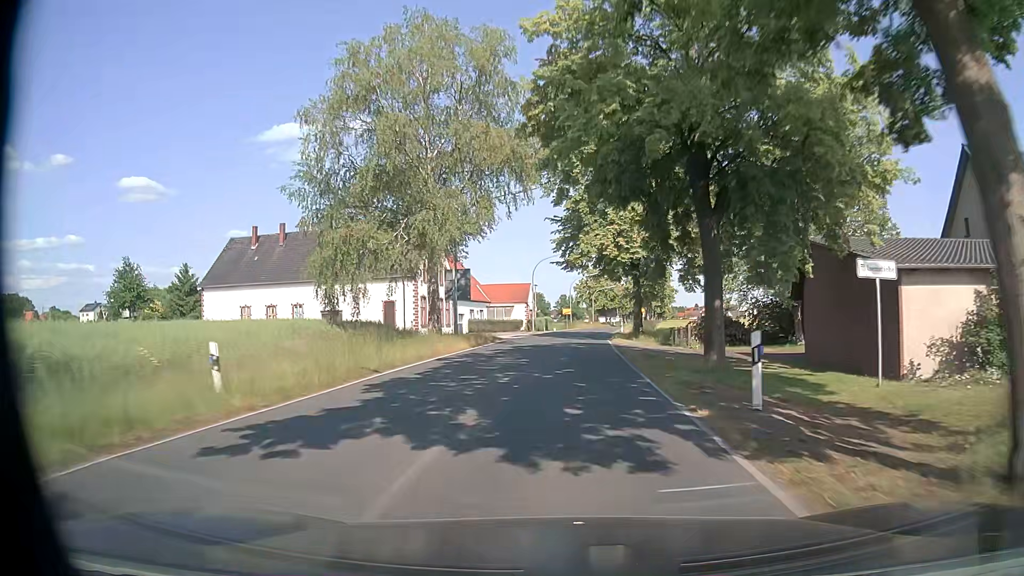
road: secondary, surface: asphalt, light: Day
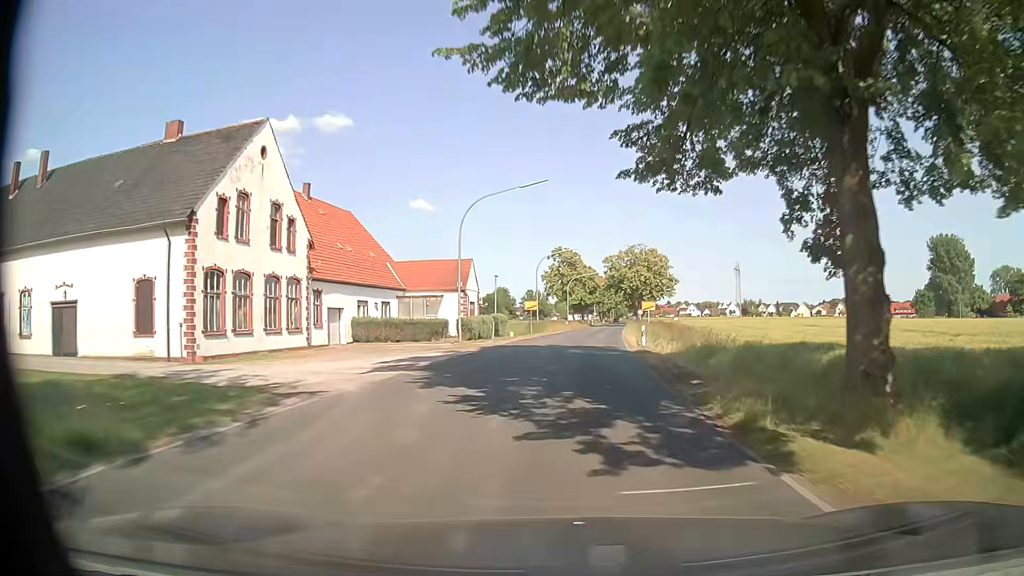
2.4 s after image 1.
(+1.0, +33.1) m; +3°
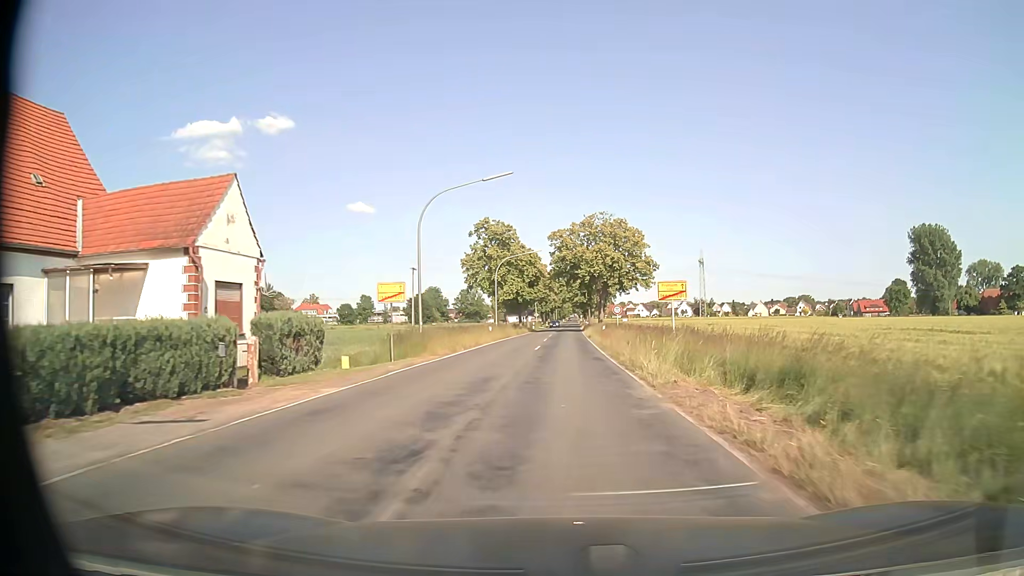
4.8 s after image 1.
(+1.3, +33.2) m; +5°
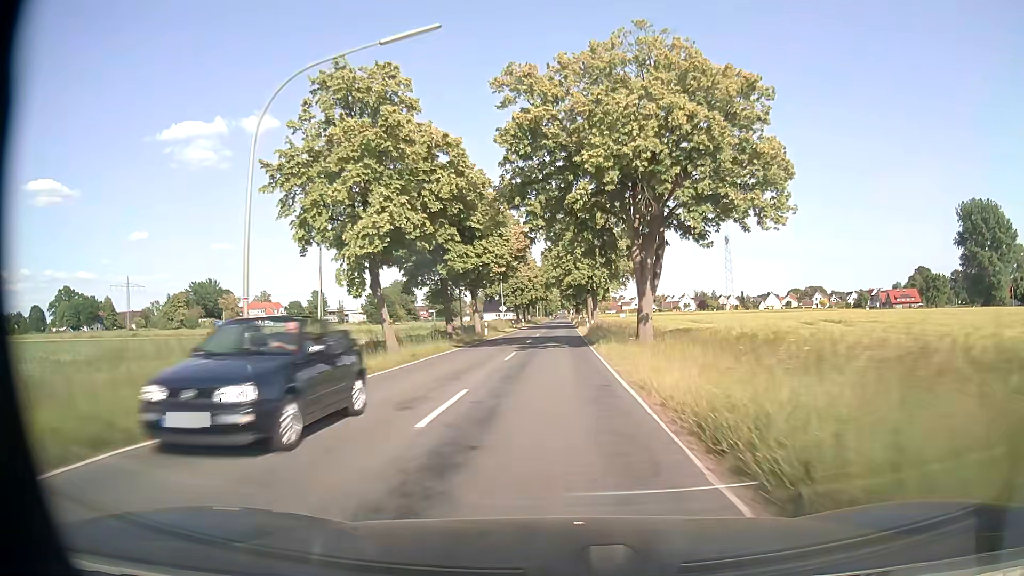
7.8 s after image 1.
(+1.0, +47.6) m; +1°
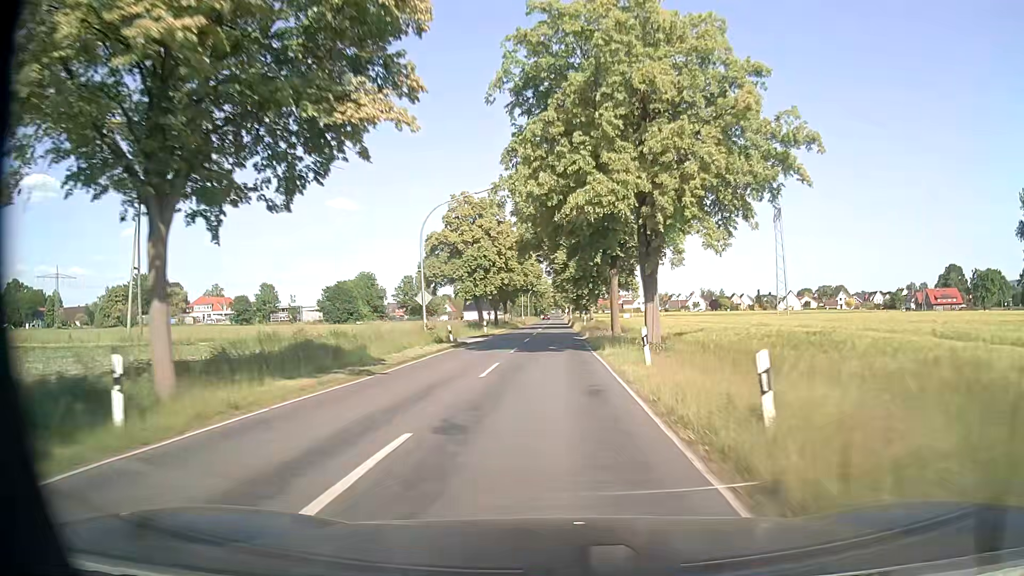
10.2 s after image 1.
(+0.2, +42.1) m; 0°
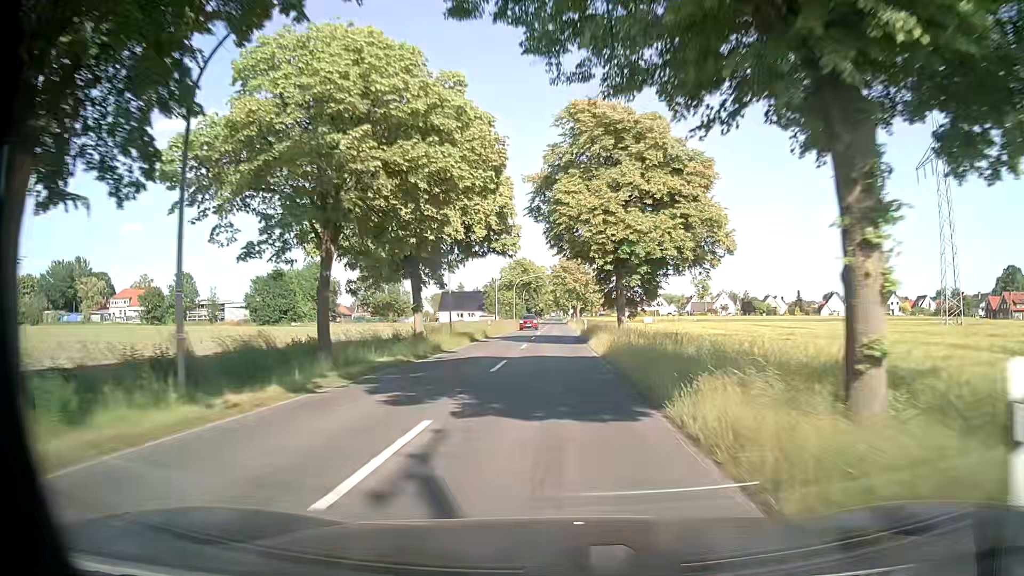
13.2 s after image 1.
(0.0, +54.4) m; 0°
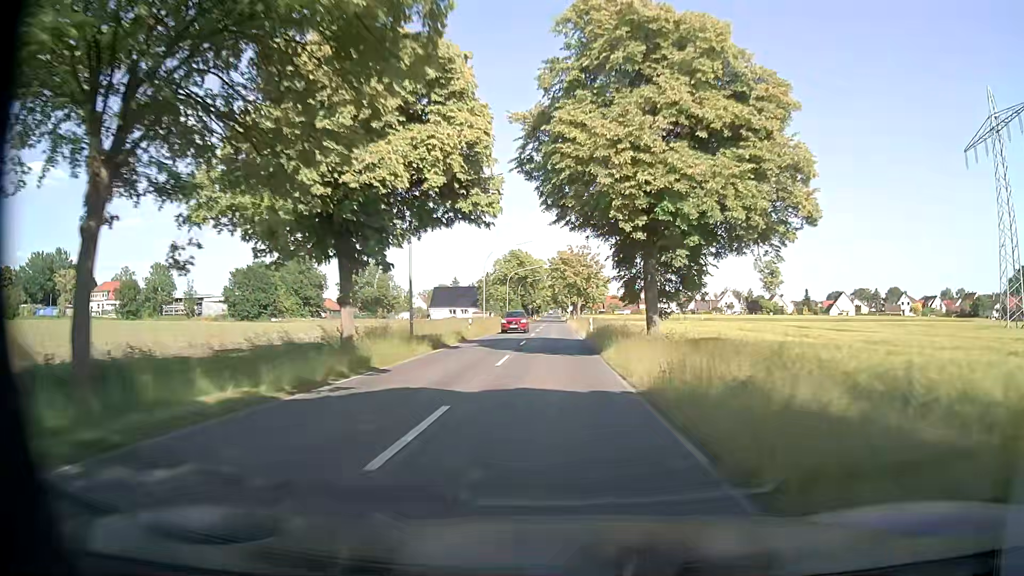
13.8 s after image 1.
(+0.1, +10.9) m; +1°
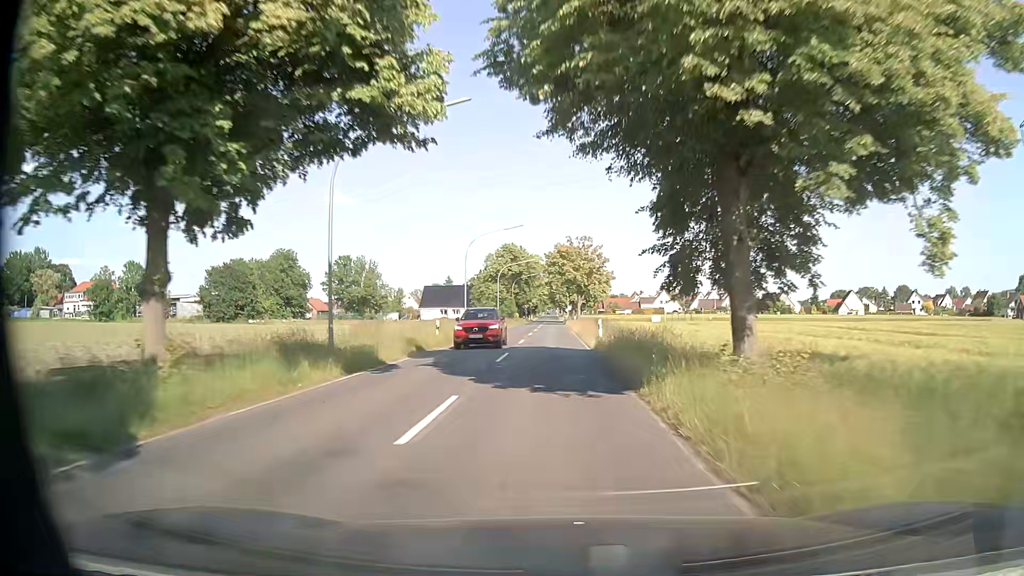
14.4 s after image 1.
(0.0, +10.8) m; 0°
(0, +10) (0, +20) (0, +30) (0, +40) (0, +50) (0, +60) (0, +70) (0, +80) (0, +90) (+1, +100) m
